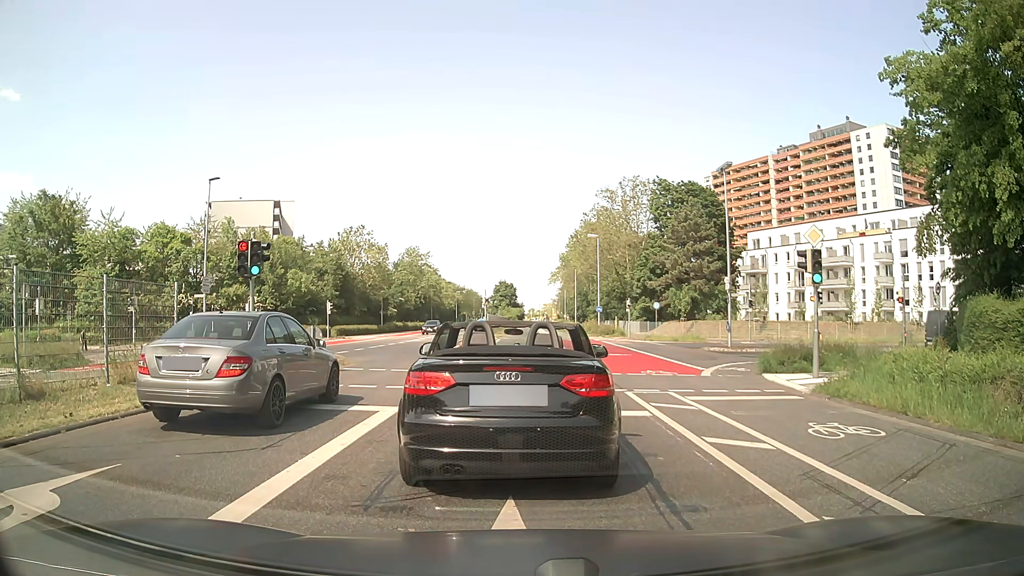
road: secondary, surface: asphalt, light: Day
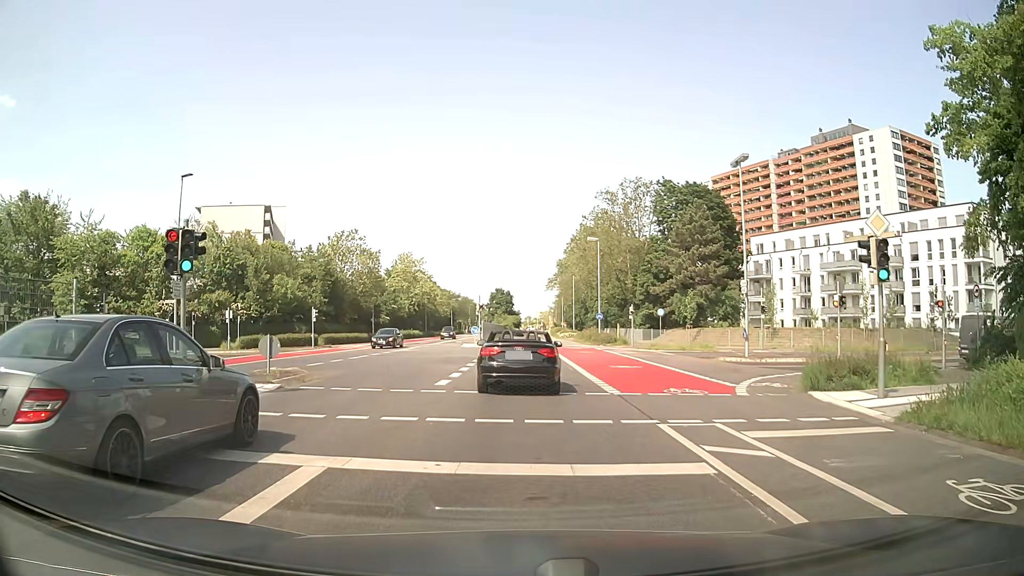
(0.0, +3.9) m; -1°
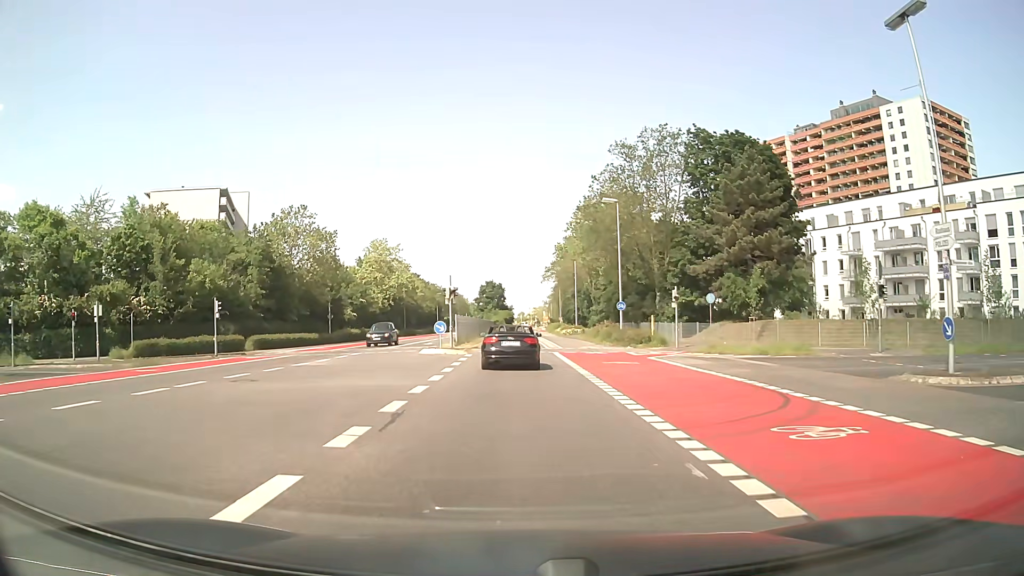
(+0.4, +18.6) m; +1°
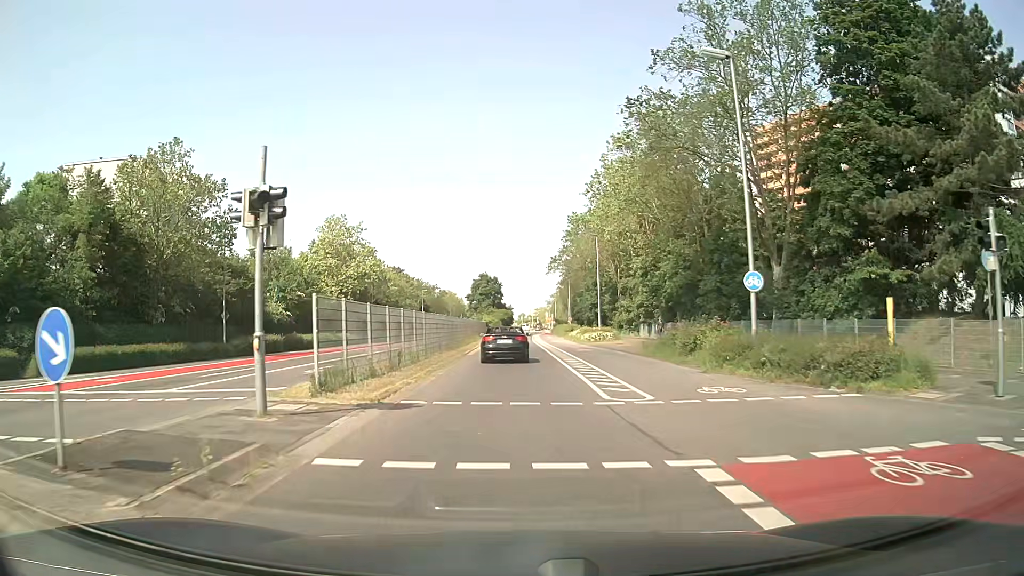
(+0.1, +27.6) m; 0°
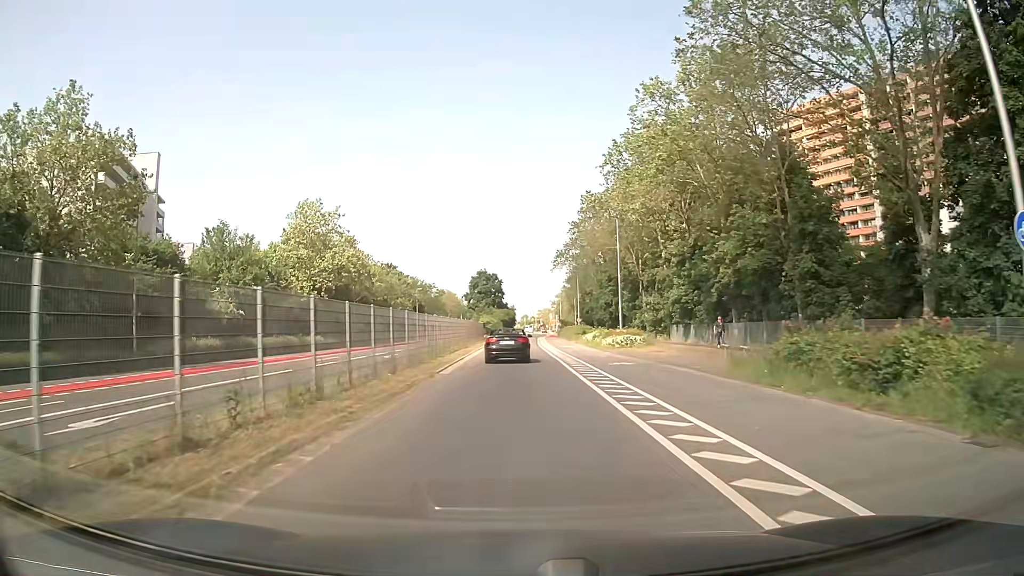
(0.0, +12.6) m; 0°
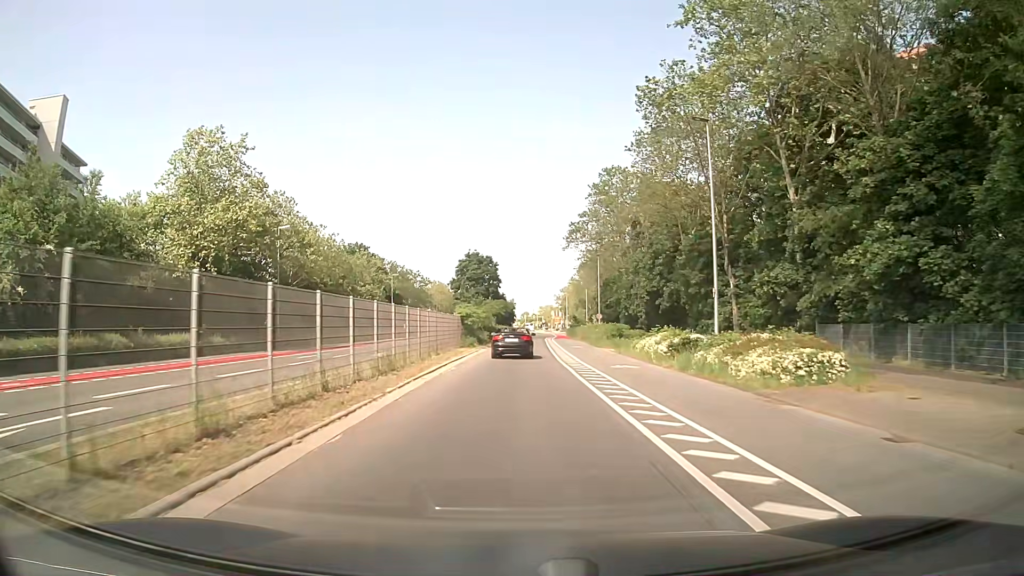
(-0.2, +27.7) m; 0°
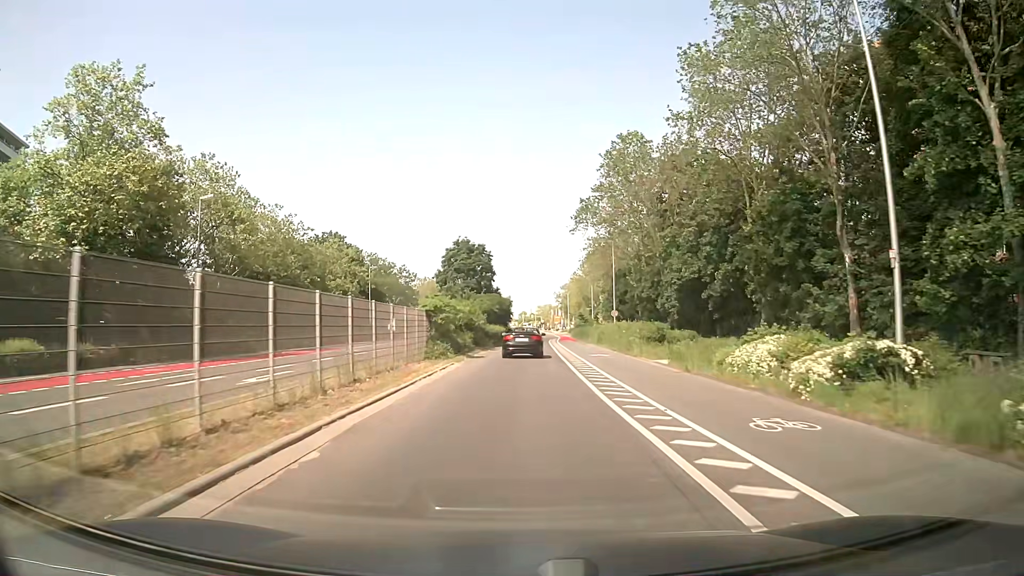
(0.0, +15.1) m; 0°
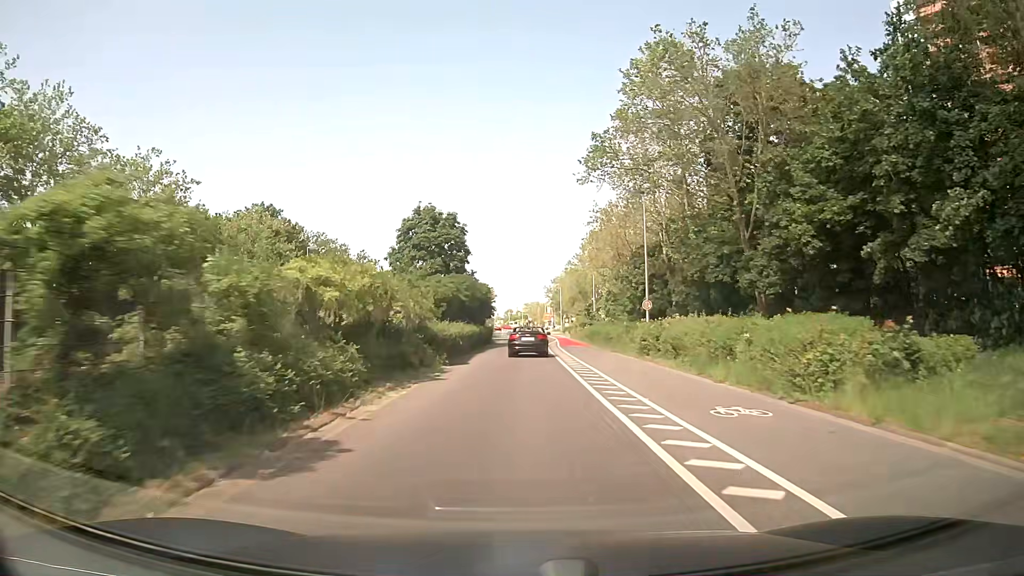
(+0.3, +23.3) m; +2°
(0, +10) (0, +20) (0, +30) (0, +40) (0, +50) (0, +60) (0, +70) (-1, +80) (-1, +90) (-1, +100) m
